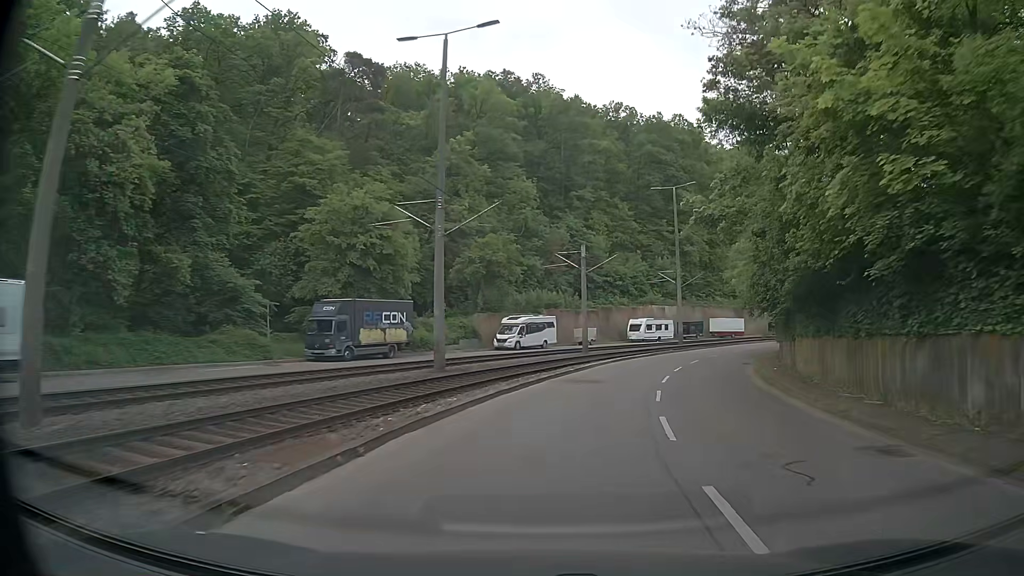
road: secondary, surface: asphalt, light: Day
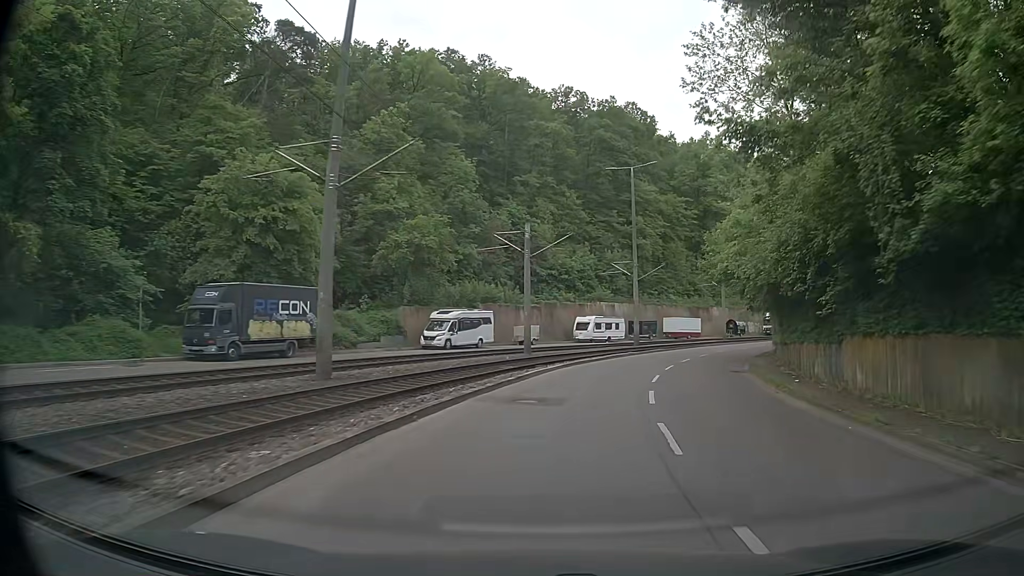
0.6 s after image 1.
(+0.4, +7.8) m; +5°
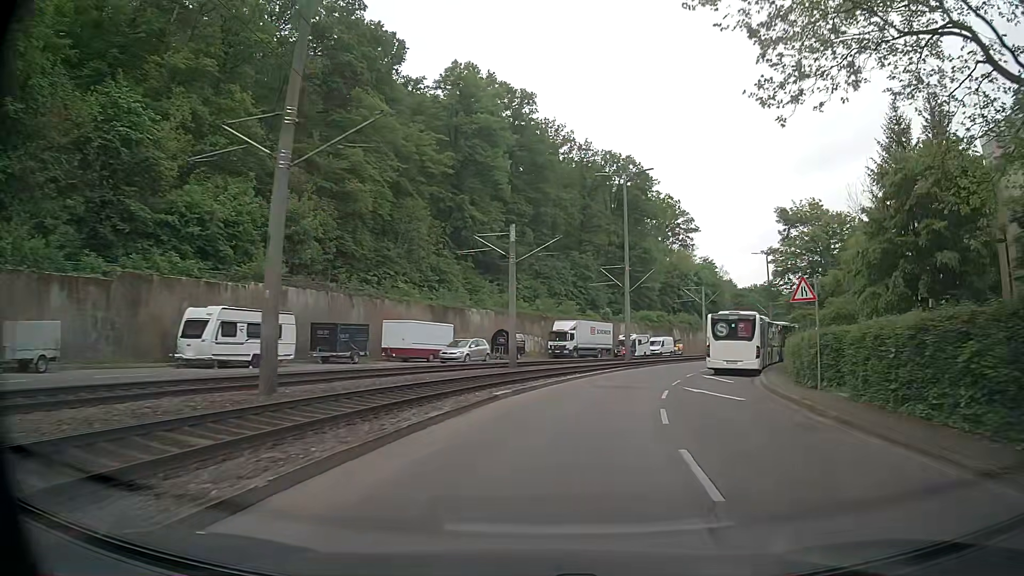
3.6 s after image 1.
(+7.9, +37.7) m; +24°
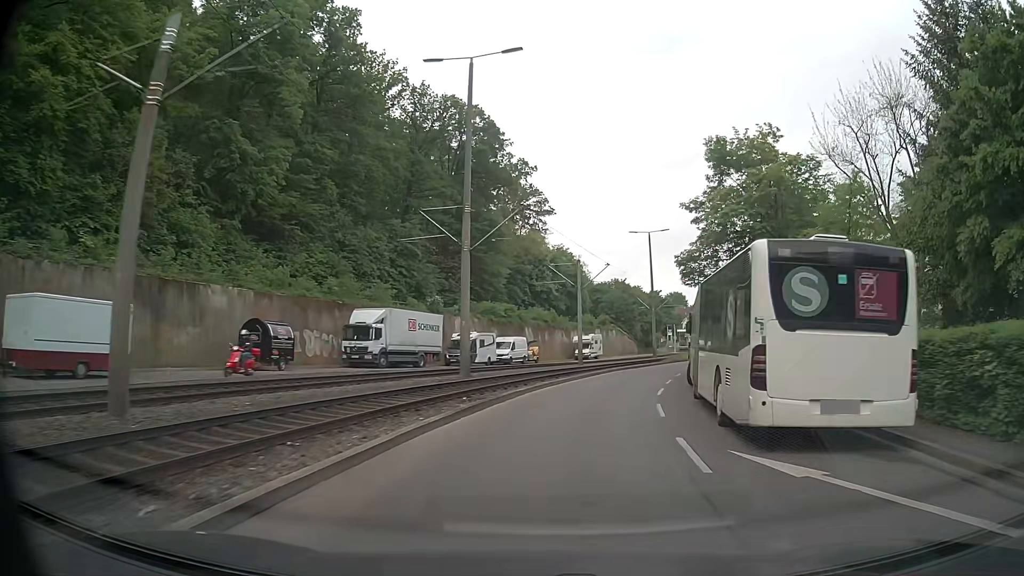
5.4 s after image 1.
(+2.9, +22.8) m; +14°
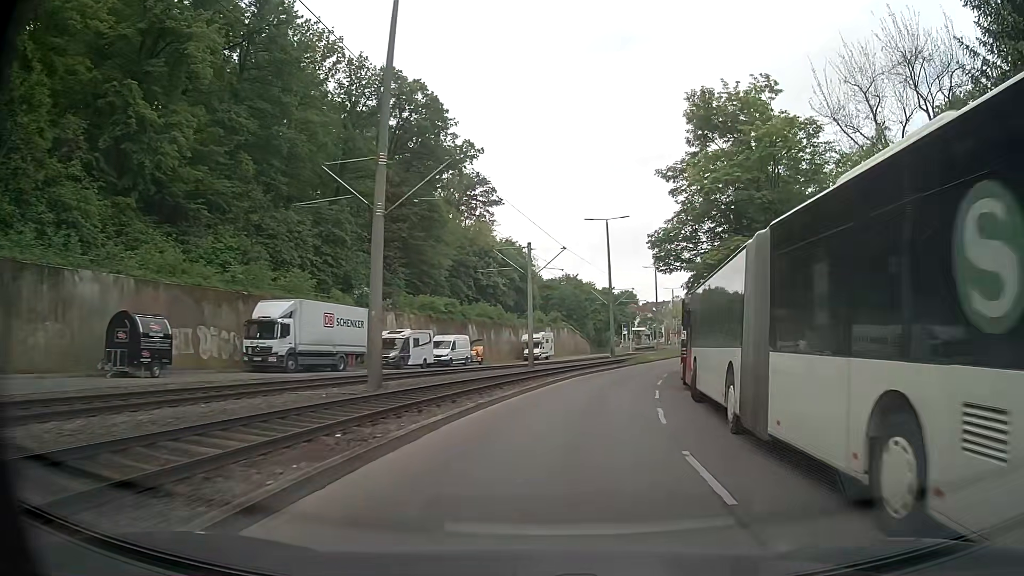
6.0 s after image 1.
(+0.3, +7.7) m; +5°
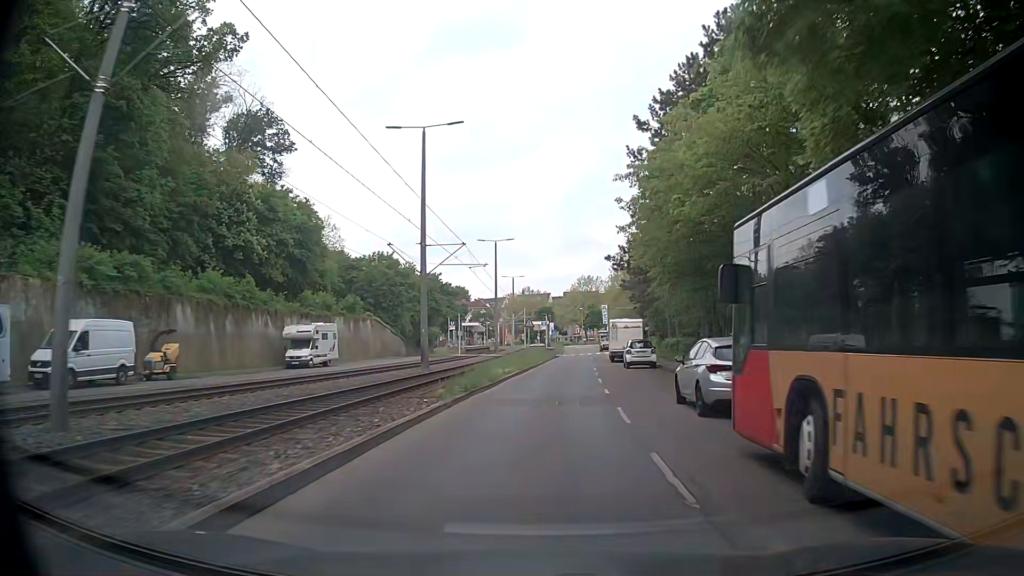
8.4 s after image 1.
(+4.2, +30.3) m; +13°
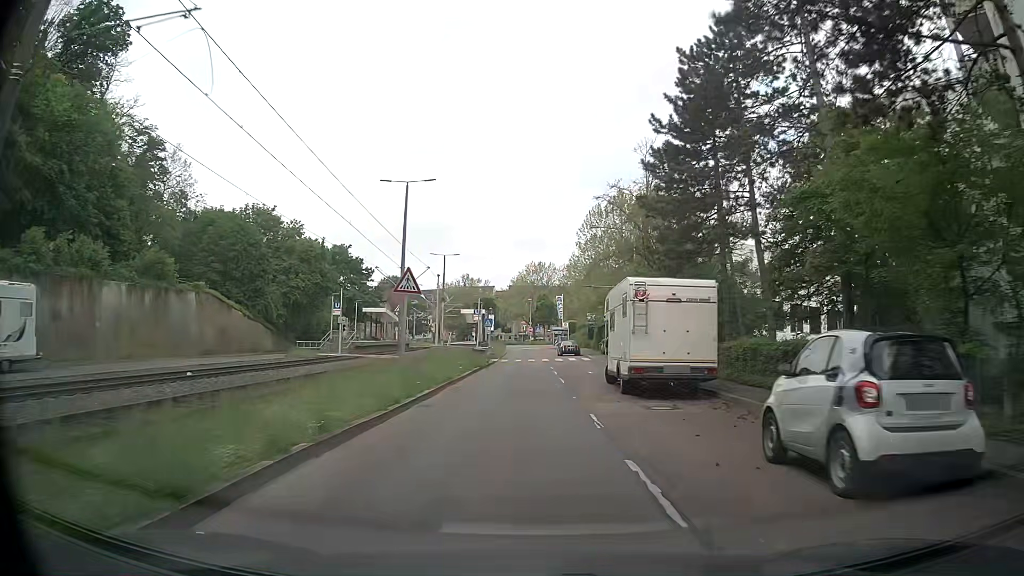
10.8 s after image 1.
(+1.9, +30.4) m; +6°
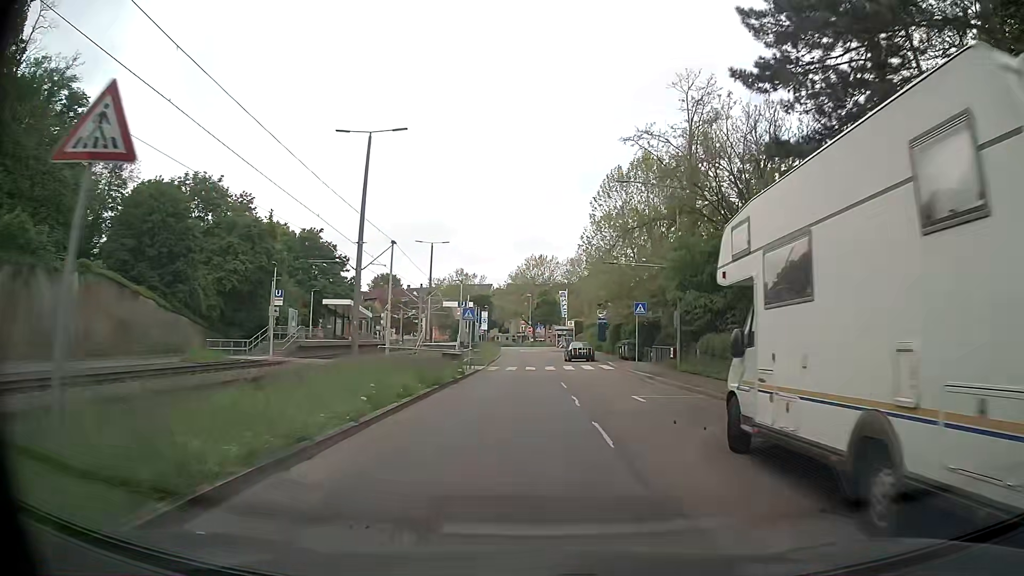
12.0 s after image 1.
(-0.1, +14.0) m; -1°
(0, +10) (0, +20) (0, +30) (0, +40) (0, +50) (0, +60) (0, +70) (-1, +80) (-2, +90) (-3, +100) m
